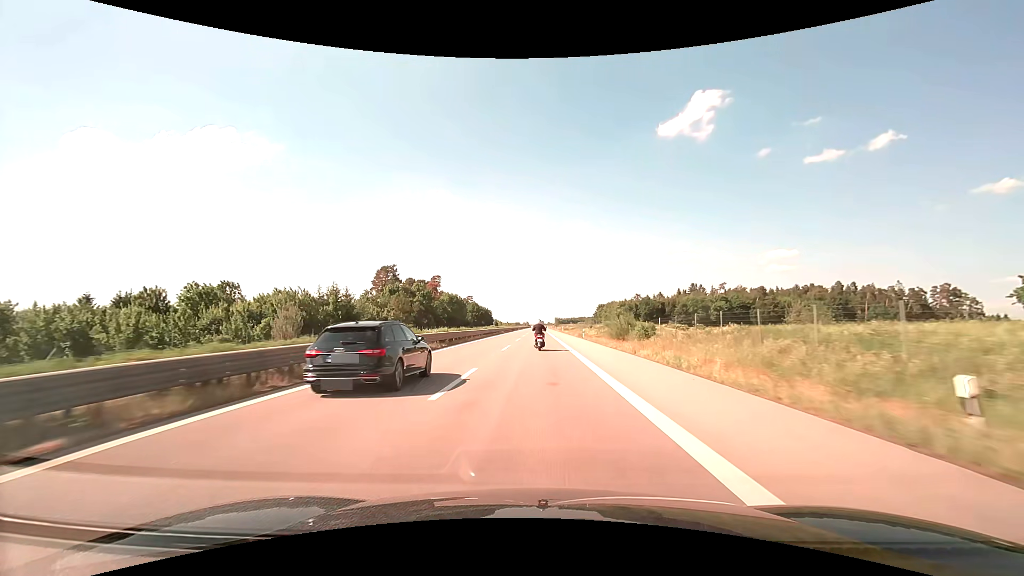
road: trunk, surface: asphalt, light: Day
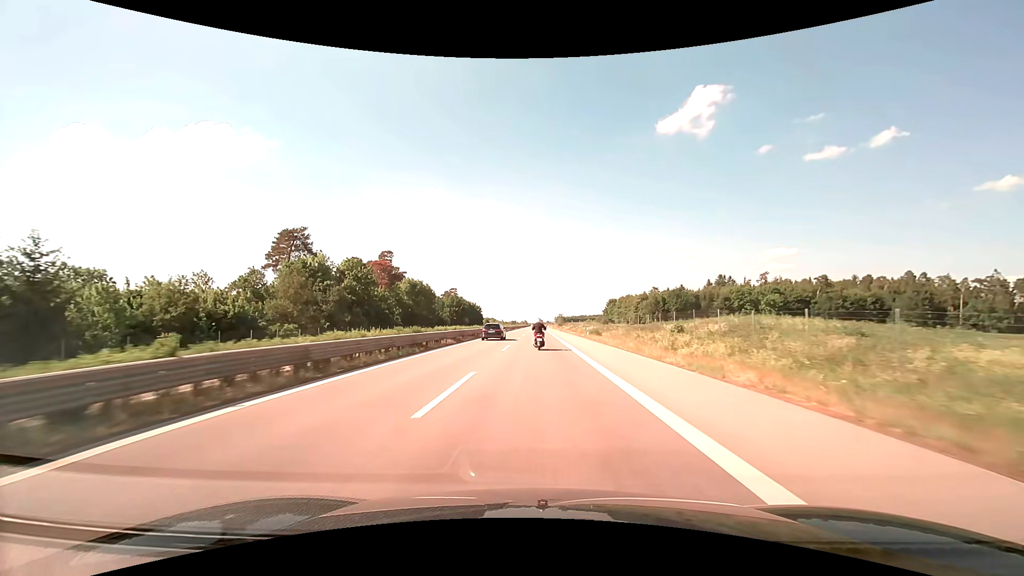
(0.0, +54.0) m; 0°
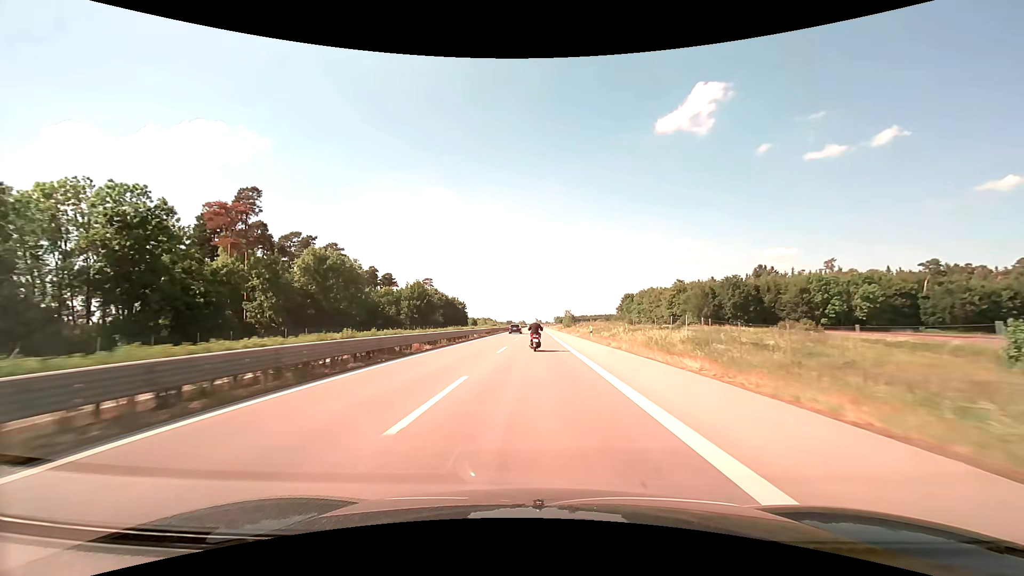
(+0.1, +53.5) m; 0°
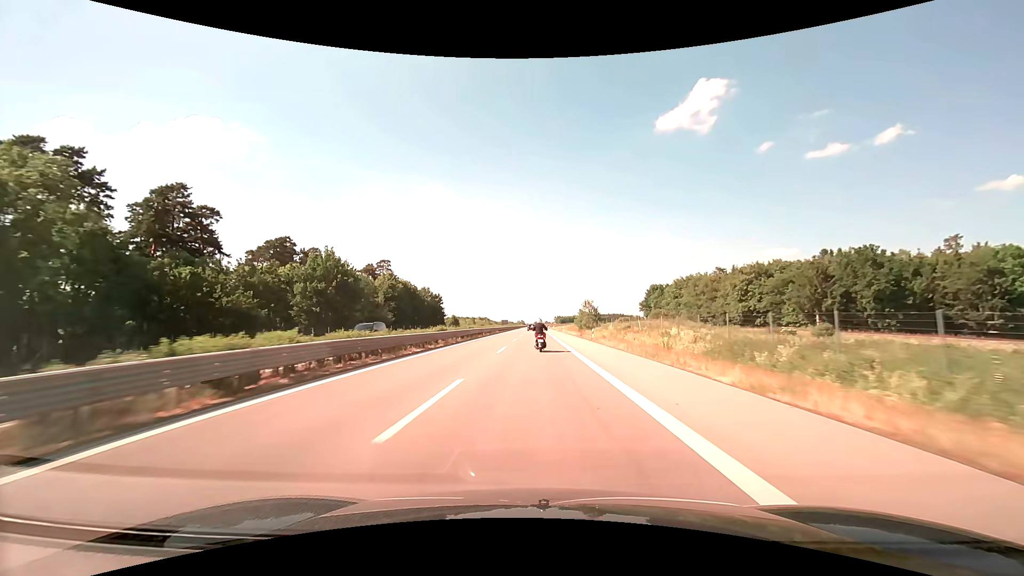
(0.0, +53.0) m; 0°
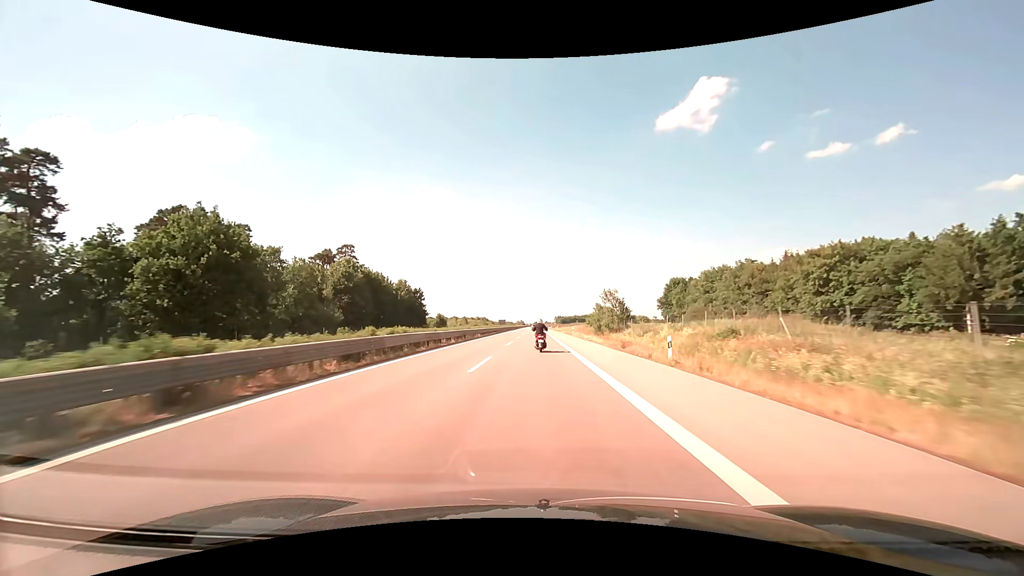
(0.0, +26.4) m; 0°
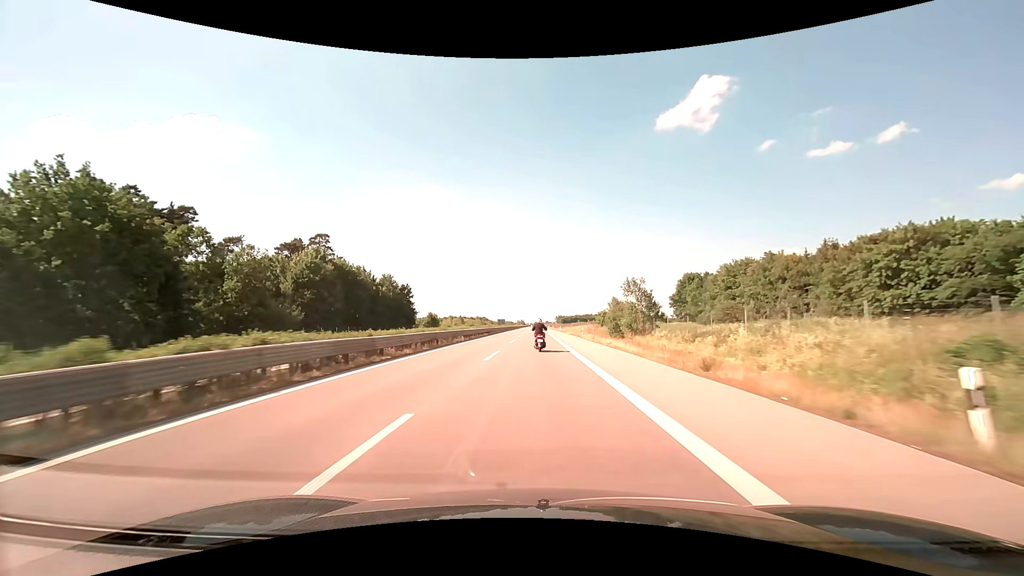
(0.0, +13.2) m; 0°
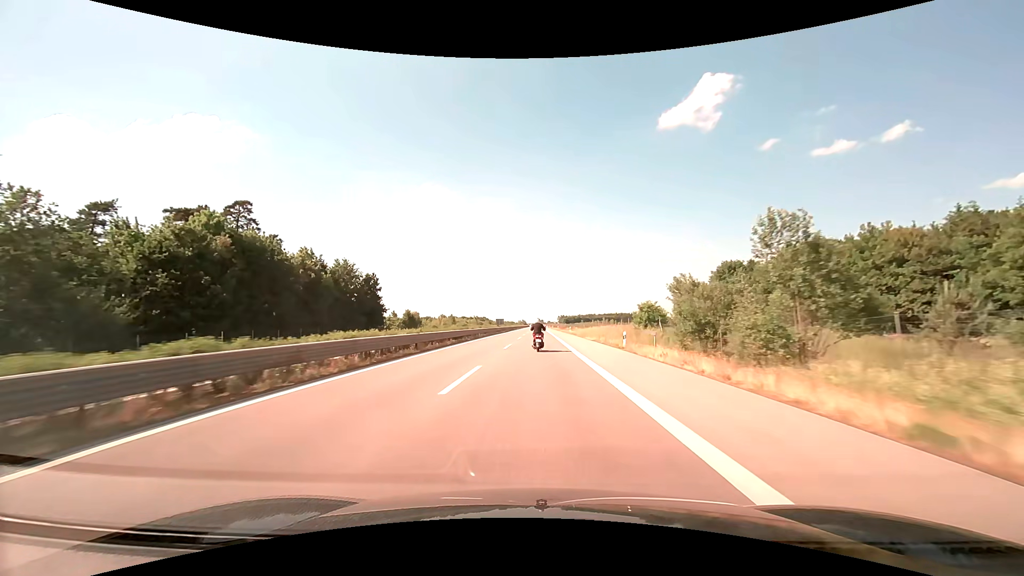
(0.0, +26.3) m; 0°
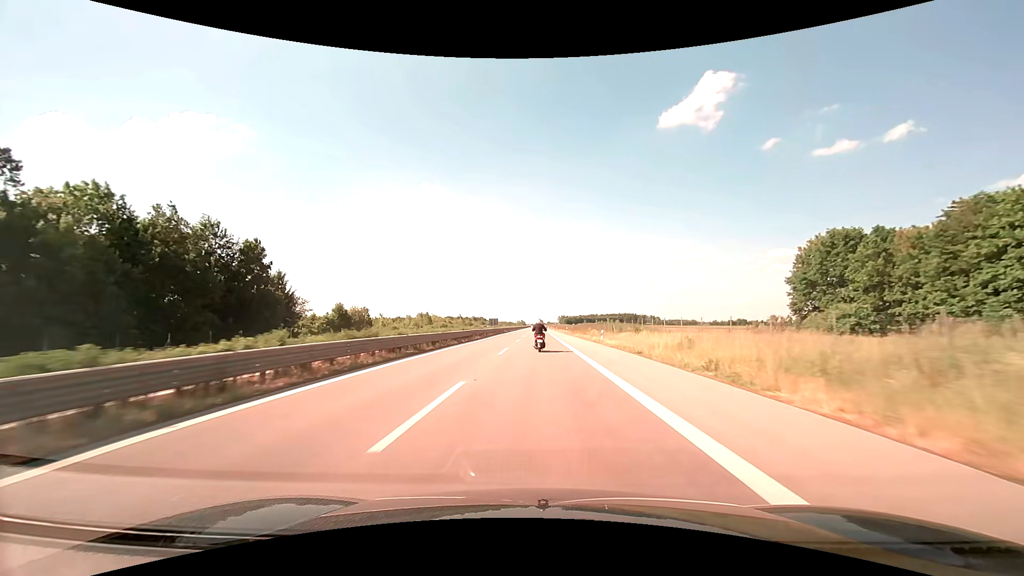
(0.0, +39.4) m; 0°
(0, +10) (0, +20) (0, +30) (0, +40) (0, +50) (0, +60) (0, +70) (0, +80) (0, +90) (0, +100) m
